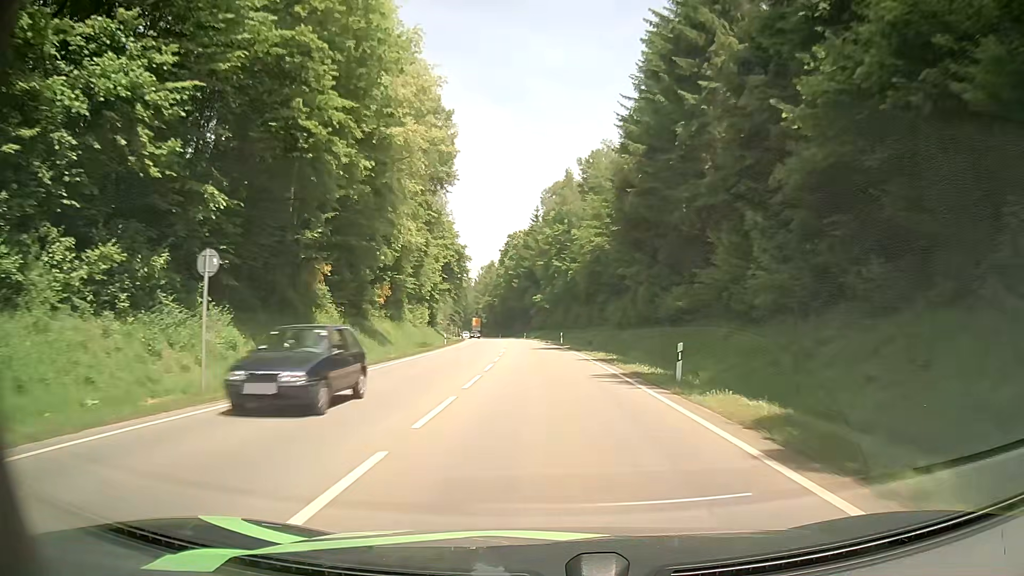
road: secondary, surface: asphalt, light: Day
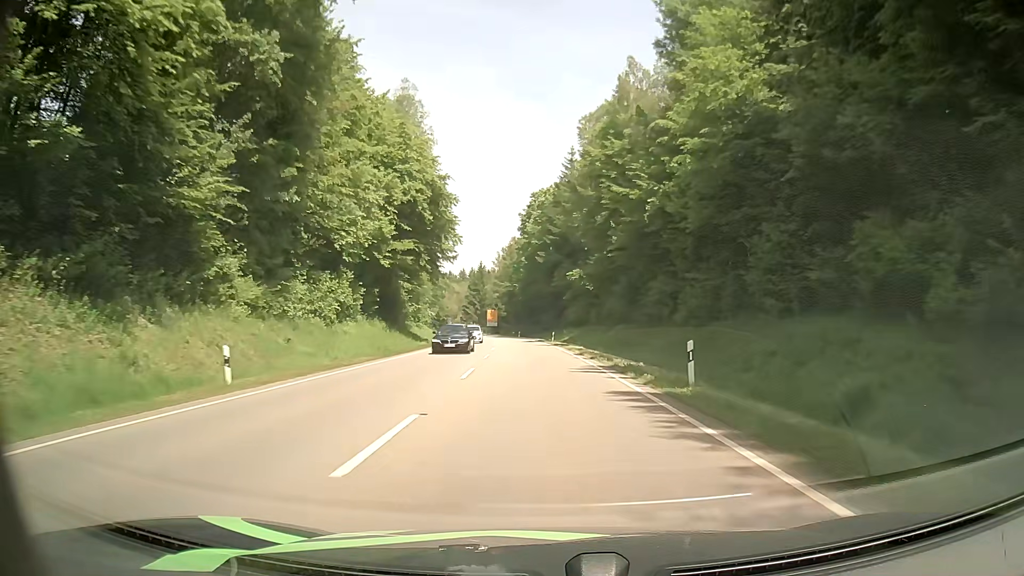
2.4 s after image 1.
(-0.8, +45.9) m; -3°
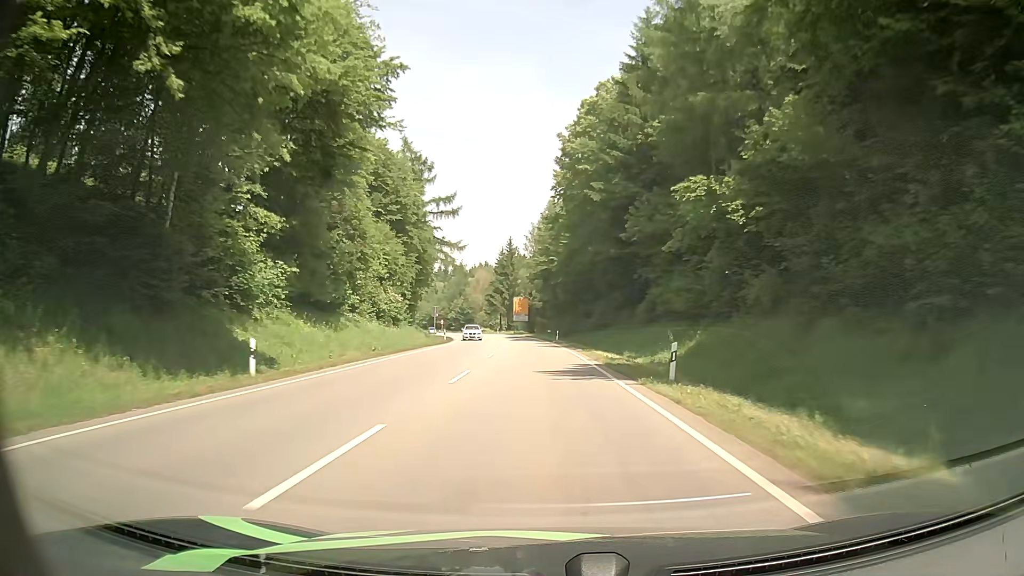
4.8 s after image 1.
(-1.0, +45.7) m; -3°
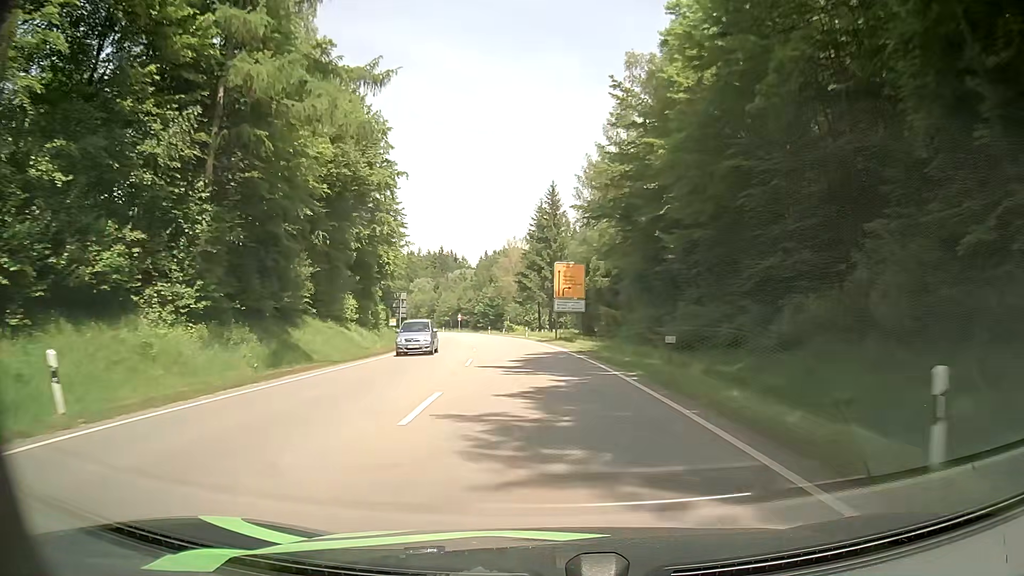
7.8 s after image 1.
(-2.2, +55.1) m; -4°
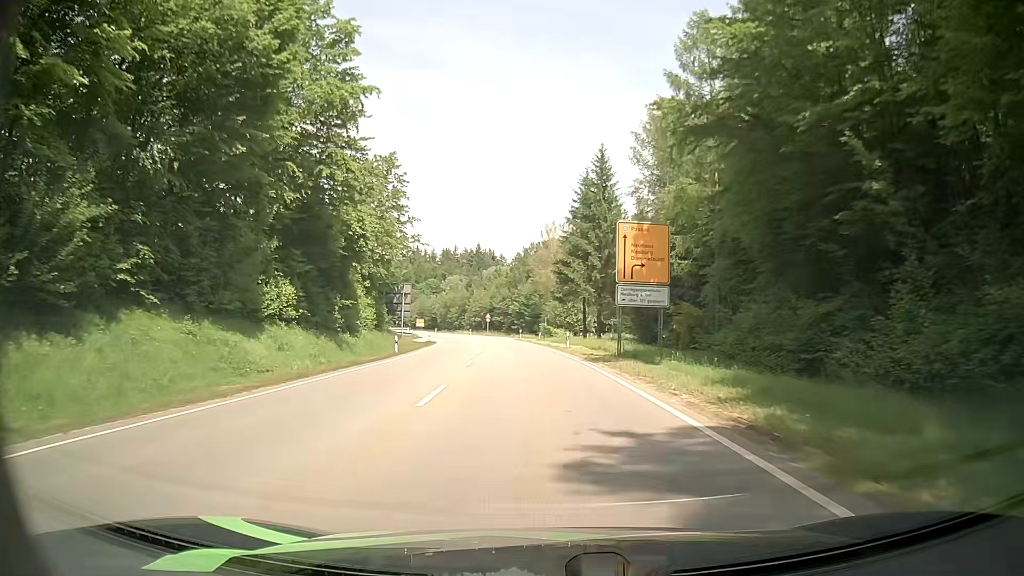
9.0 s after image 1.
(-0.6, +21.3) m; -4°
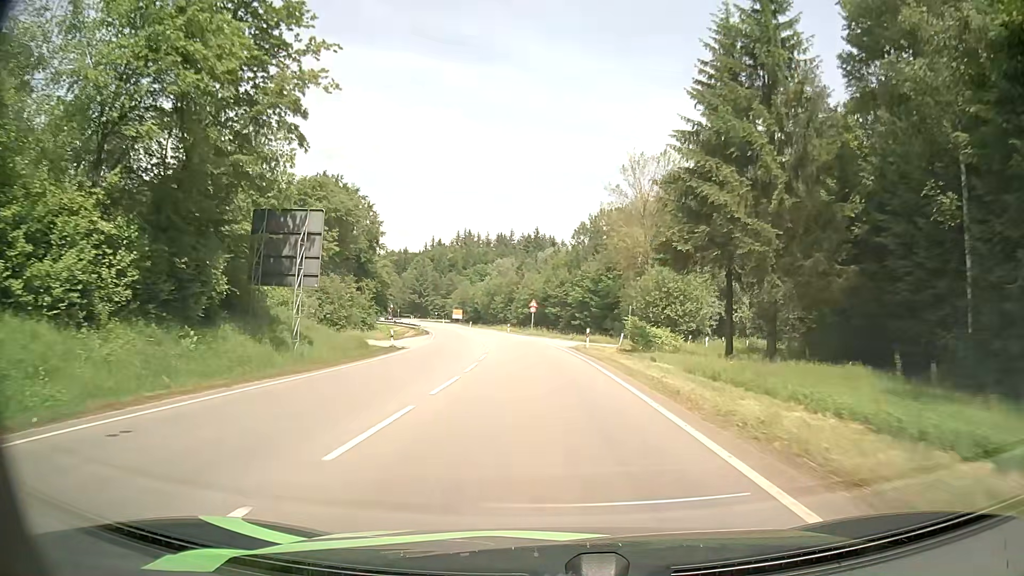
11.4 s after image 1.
(-1.8, +41.9) m; -6°
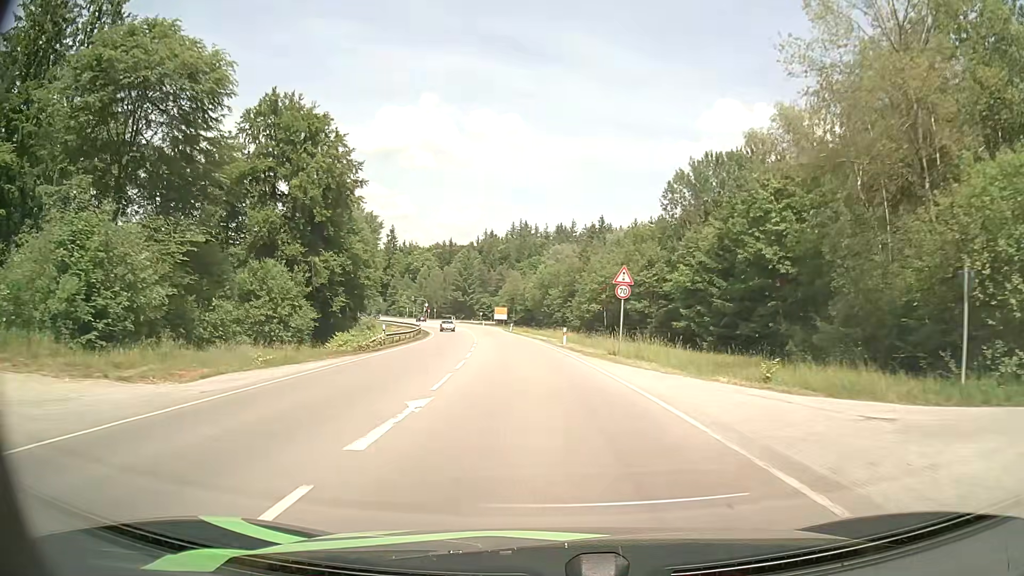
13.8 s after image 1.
(-1.3, +41.6) m; -4°
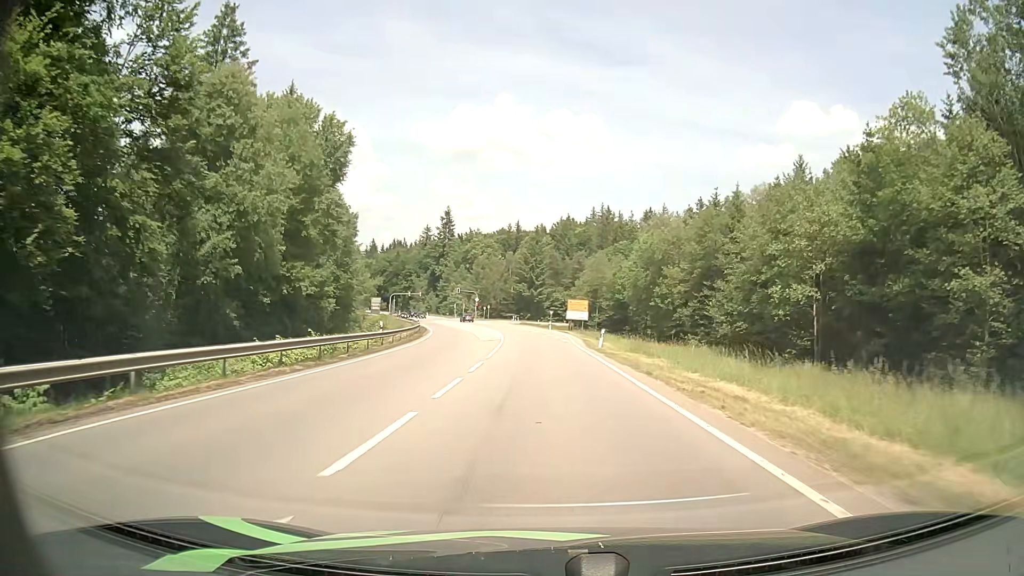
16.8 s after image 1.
(-3.3, +49.5) m; -7°
(0, +10) (0, +20) (-1, +30) (-1, +40) (-2, +50) (-2, +60) (-3, +70) (-5, +80) (-6, +90) (-8, +99) m
